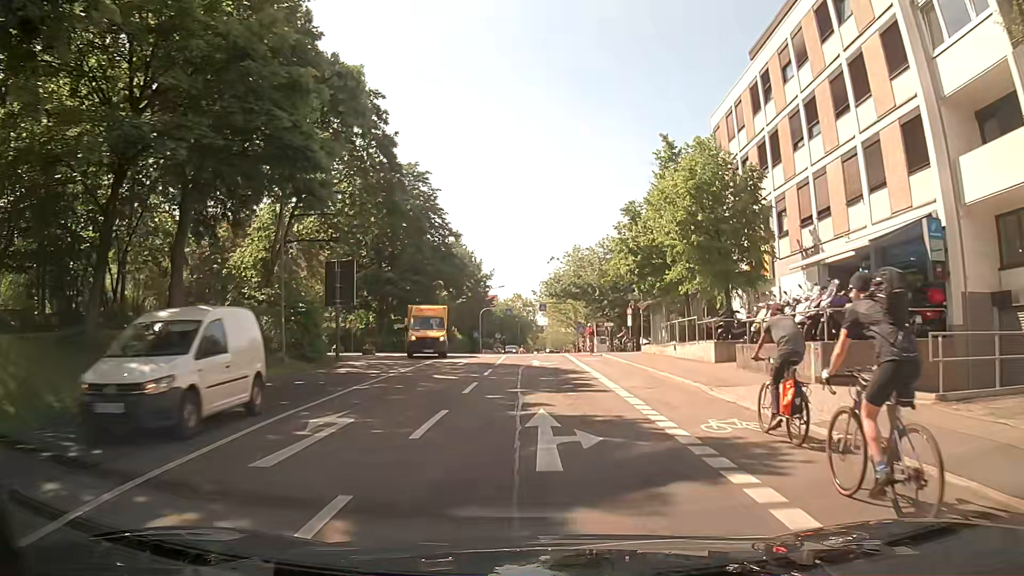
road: secondary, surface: asphalt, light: Day
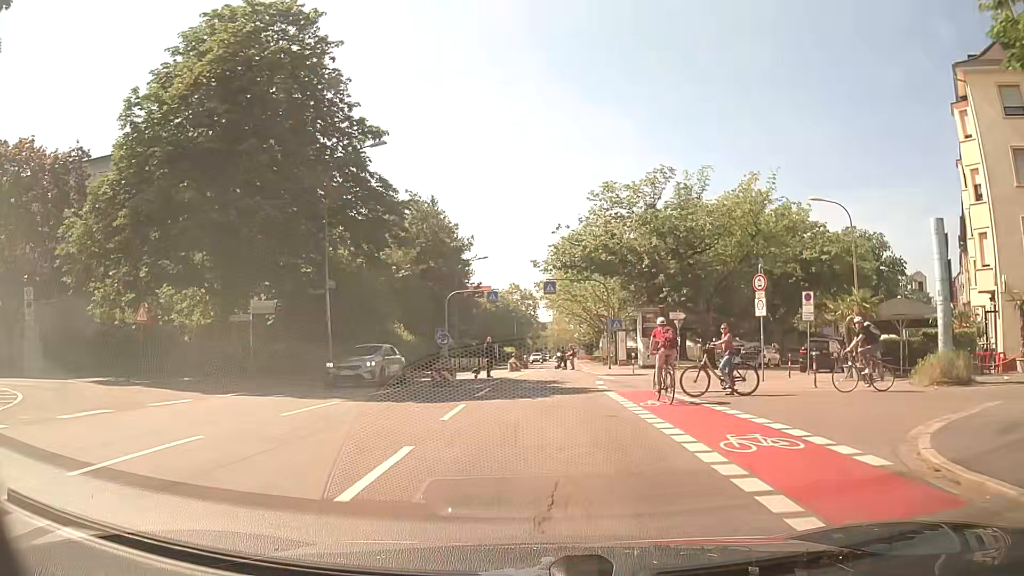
(-0.1, +32.2) m; 0°
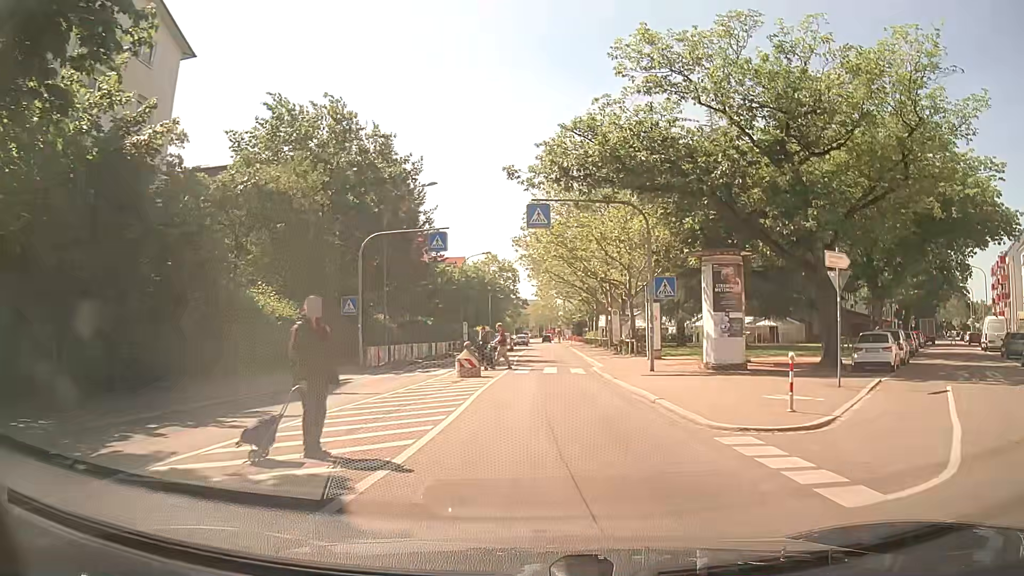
(+0.2, +21.0) m; +2°
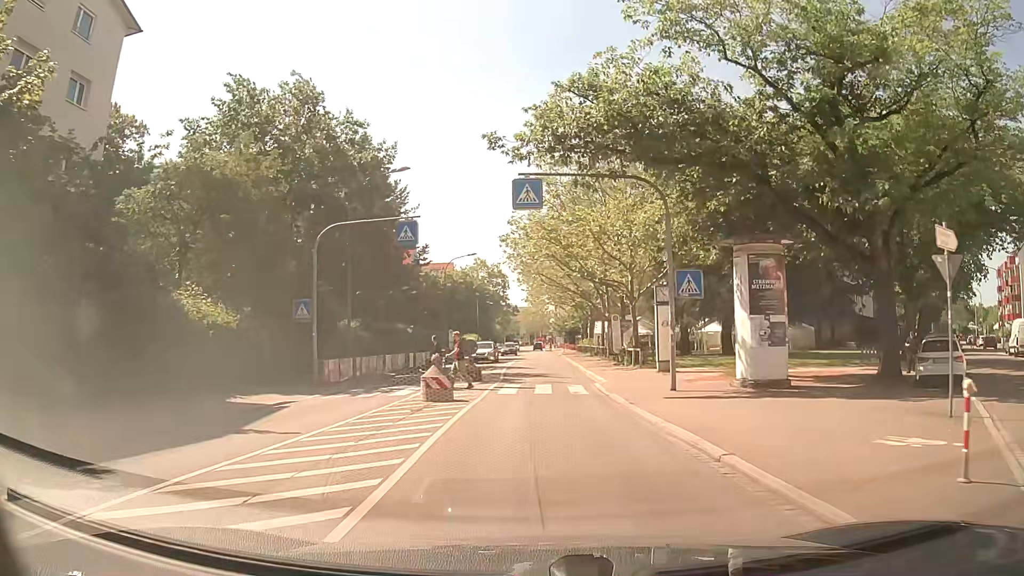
(0.0, +5.1) m; 0°
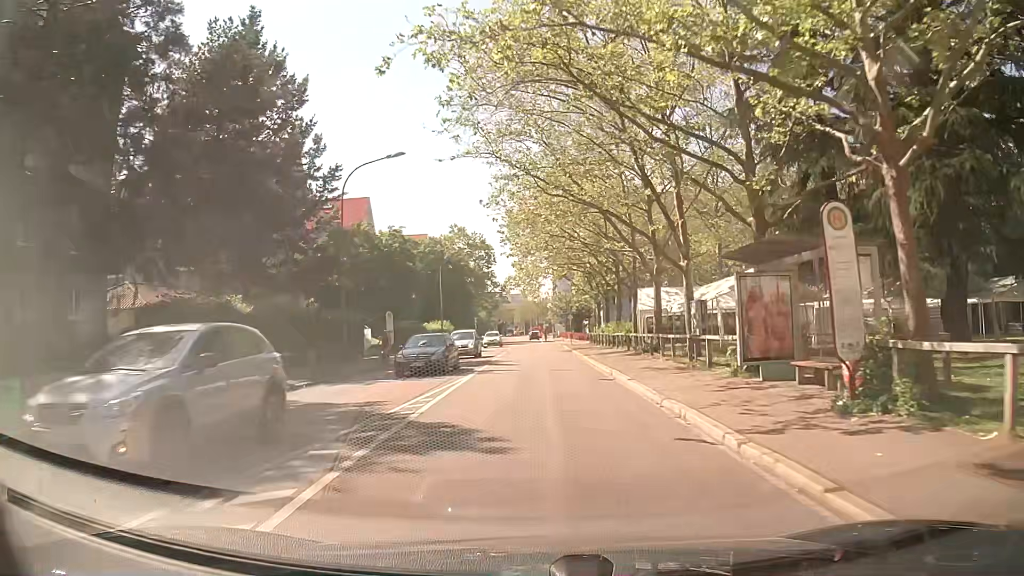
(+0.4, +30.1) m; +1°
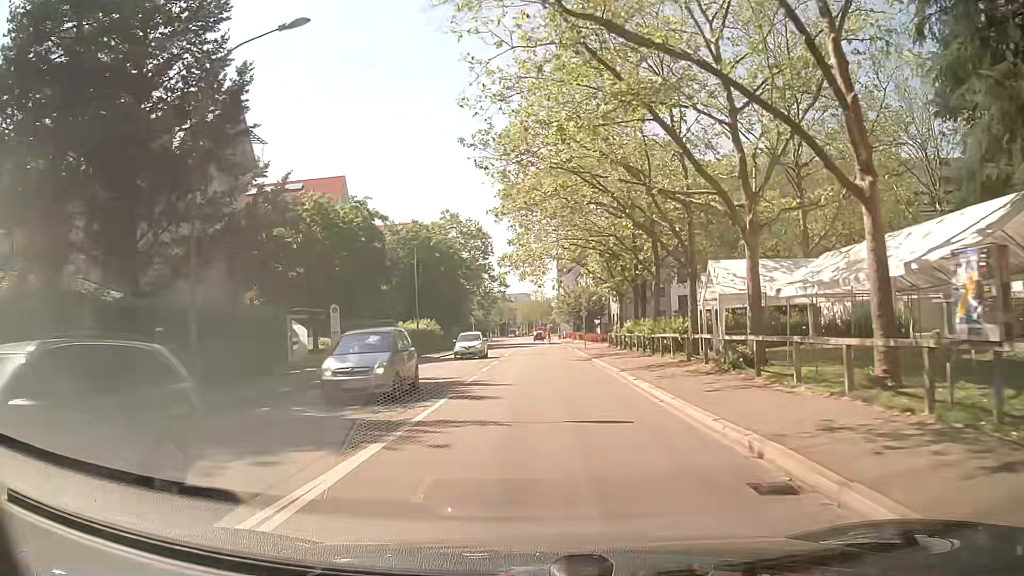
(-0.1, +13.7) m; -1°
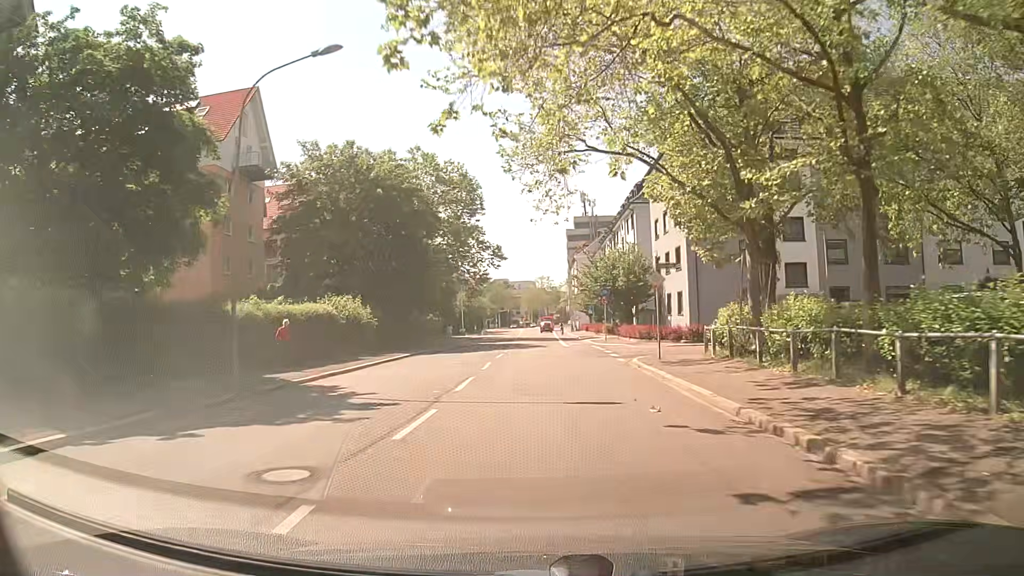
(-0.2, +28.5) m; -1°
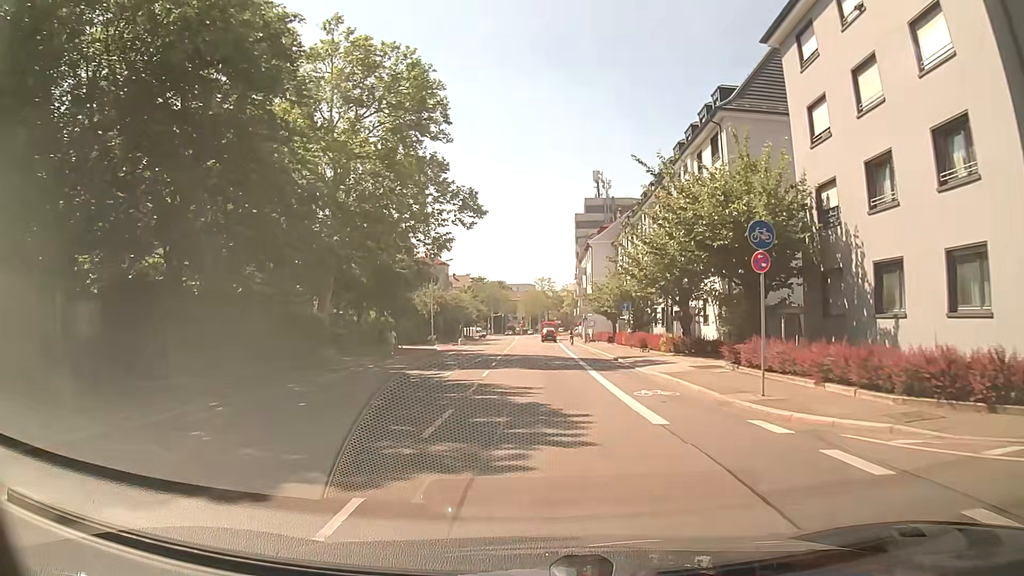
(+0.3, +29.8) m; +1°
(0, +10) (0, +20) (0, +30) (0, +40) (0, +50) (0, +60) (-1, +70) (-1, +80) (-1, +90) (-1, +100) m
